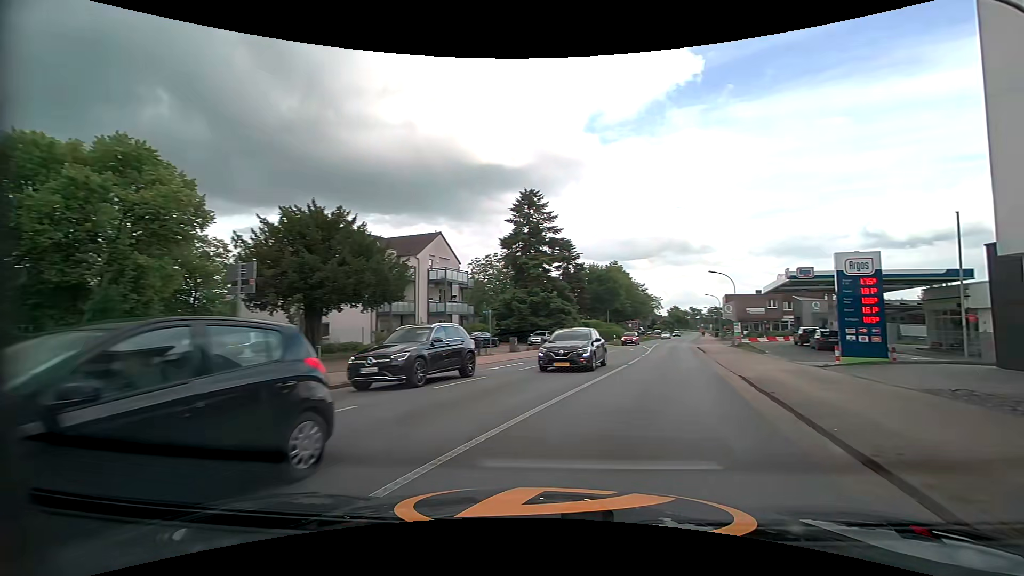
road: tertiary_link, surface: asphalt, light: Day
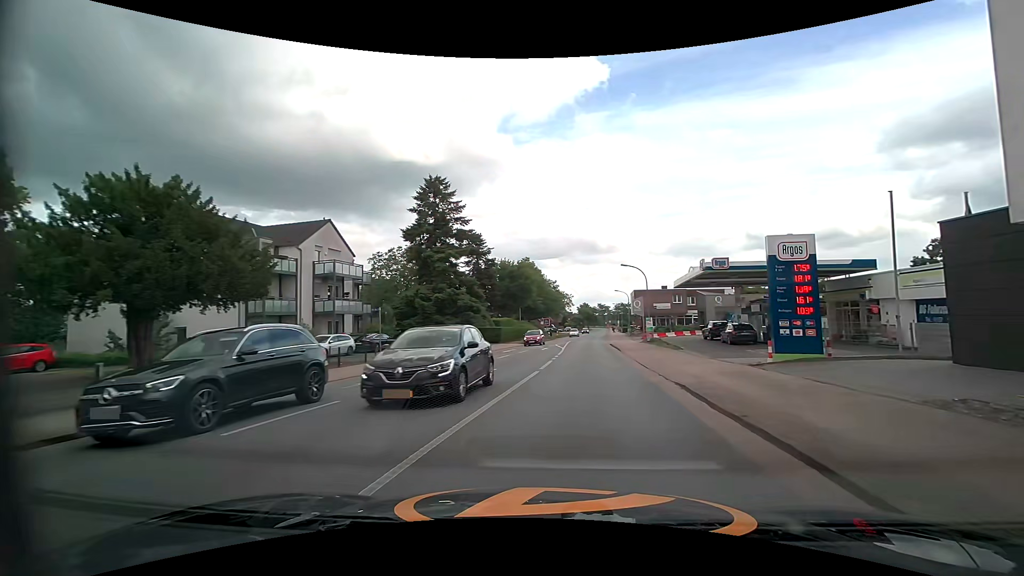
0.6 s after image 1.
(+0.4, +4.5) m; +10°
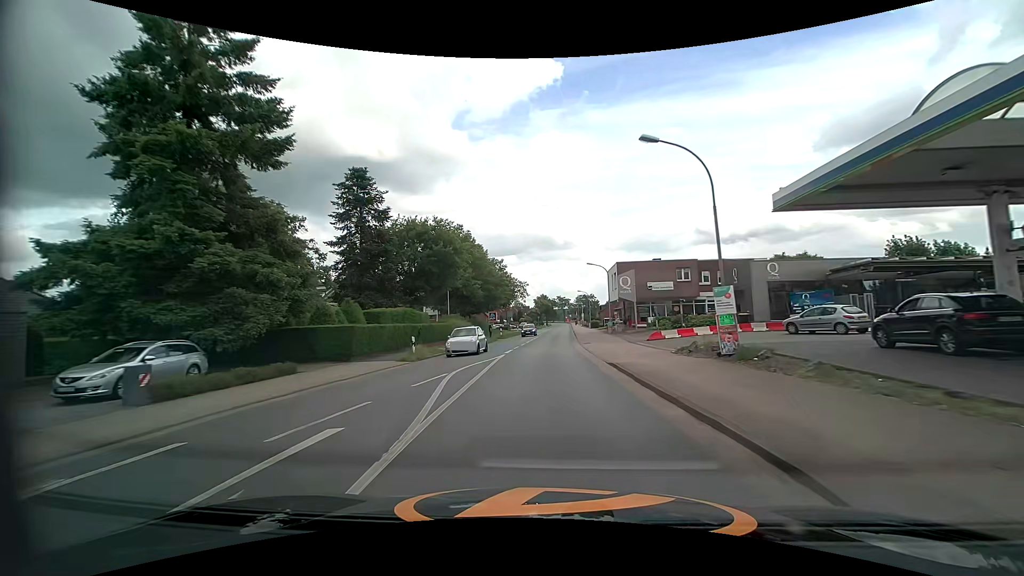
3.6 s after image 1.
(+2.5, +30.6) m; +5°
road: tertiary
